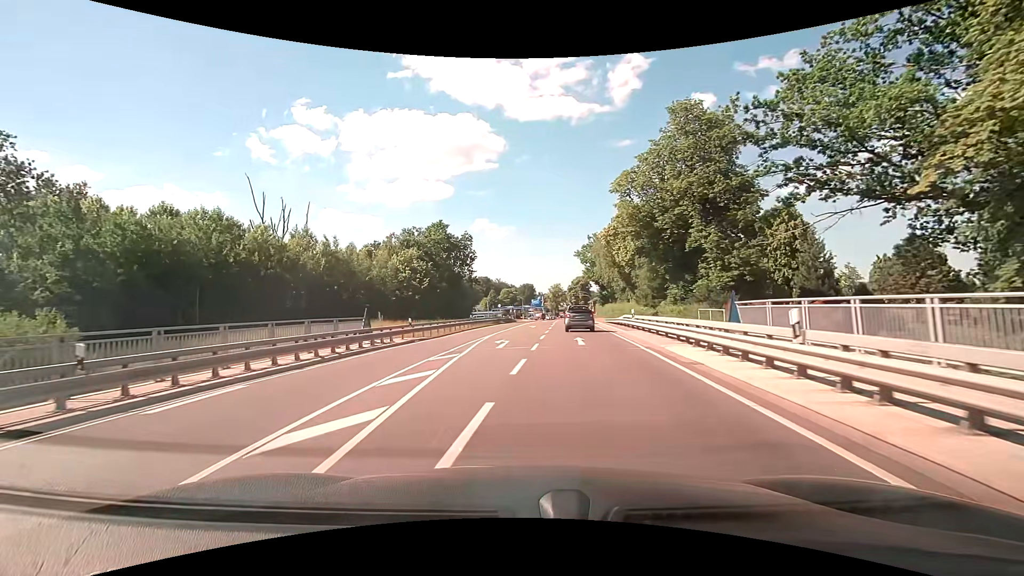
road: secondary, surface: asphalt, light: Day
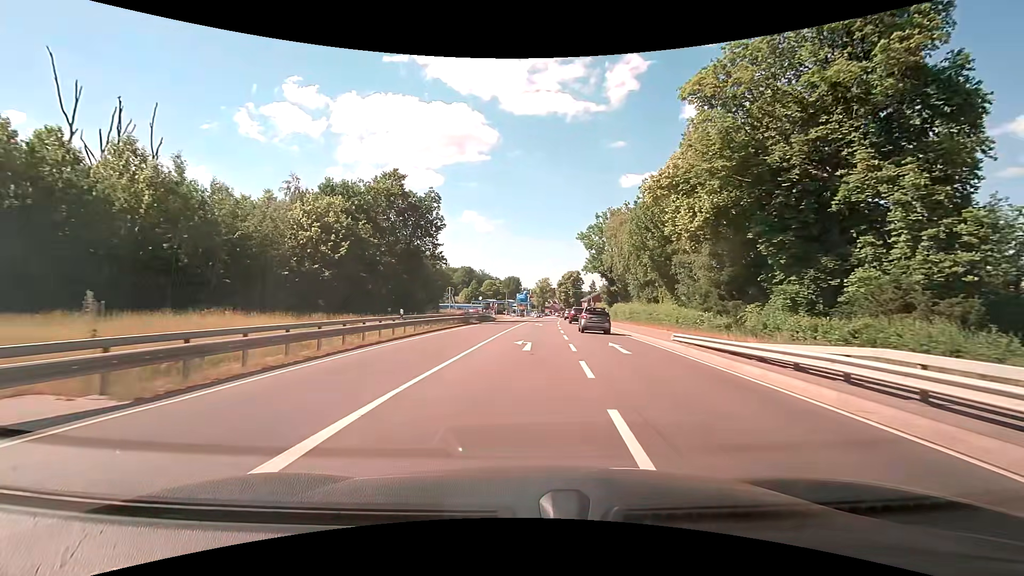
(-0.2, +24.1) m; +1°
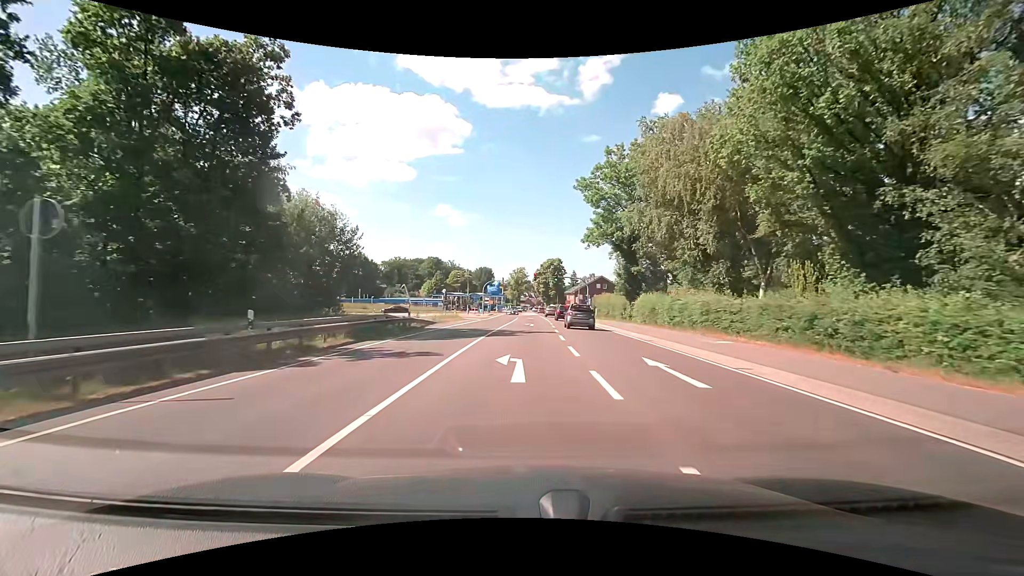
(+1.0, +31.9) m; +3°
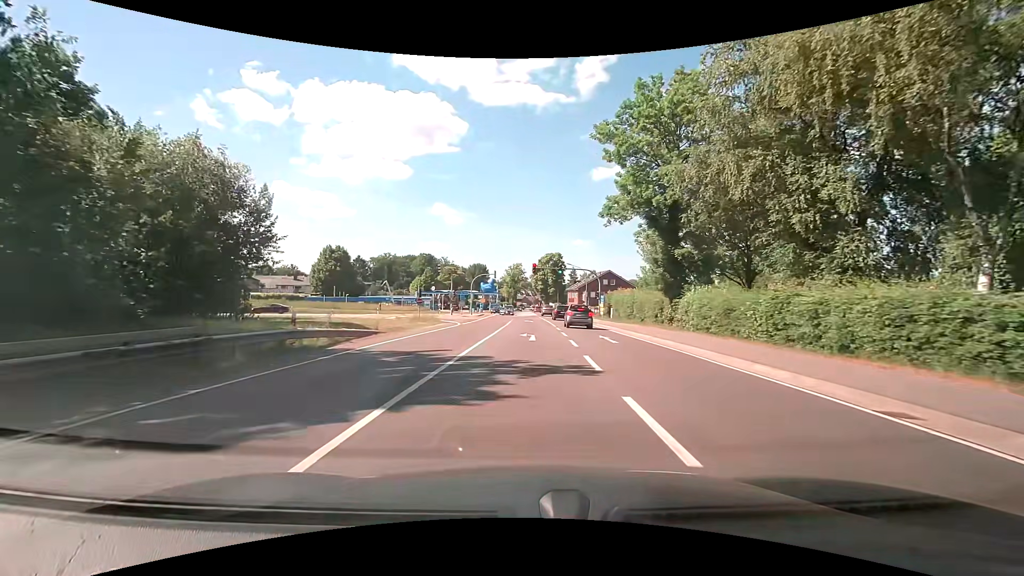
(0.0, +14.6) m; 0°
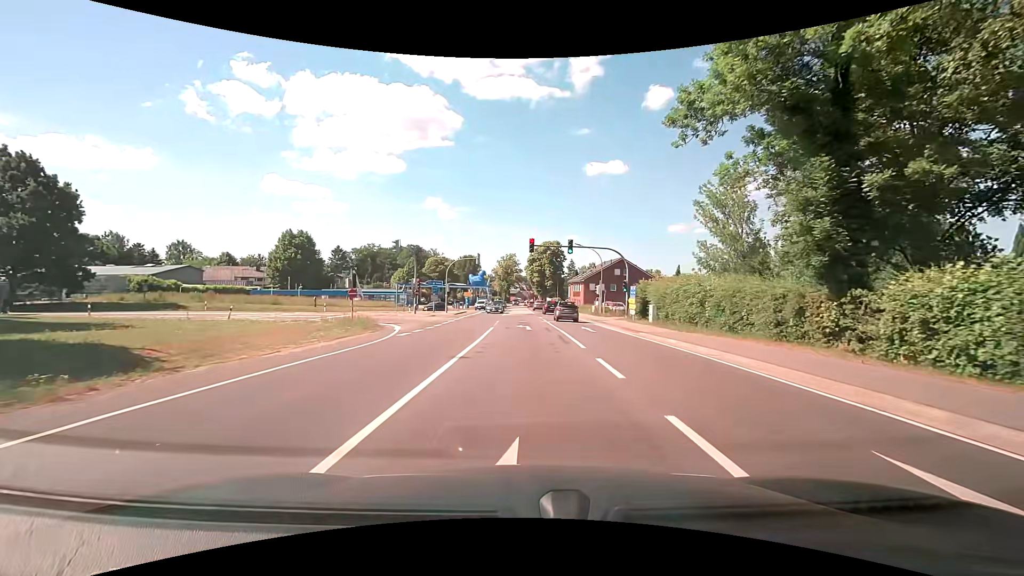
(+0.1, +18.7) m; 0°
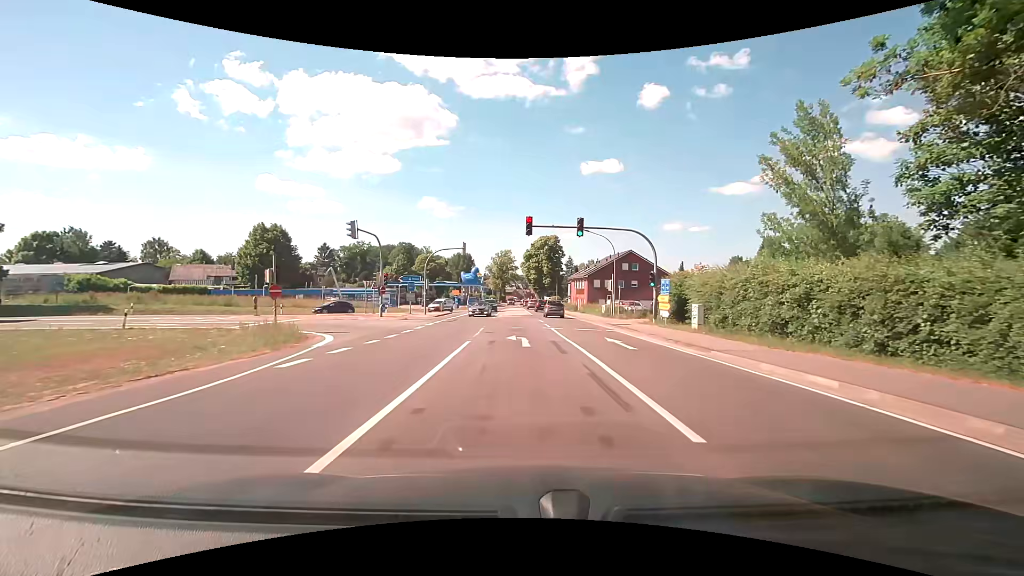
(+0.1, +9.7) m; +1°
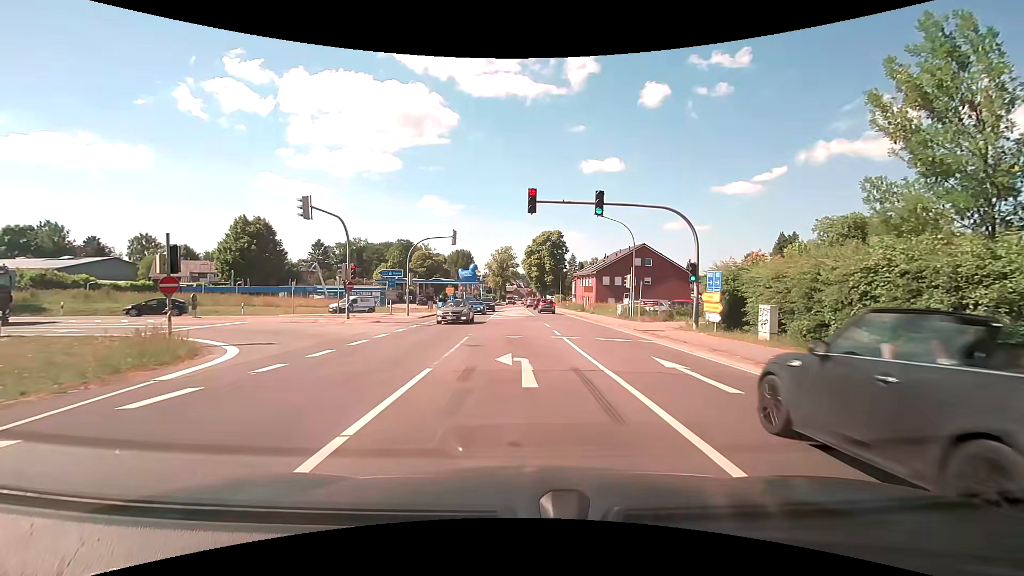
(0.0, +7.0) m; 0°
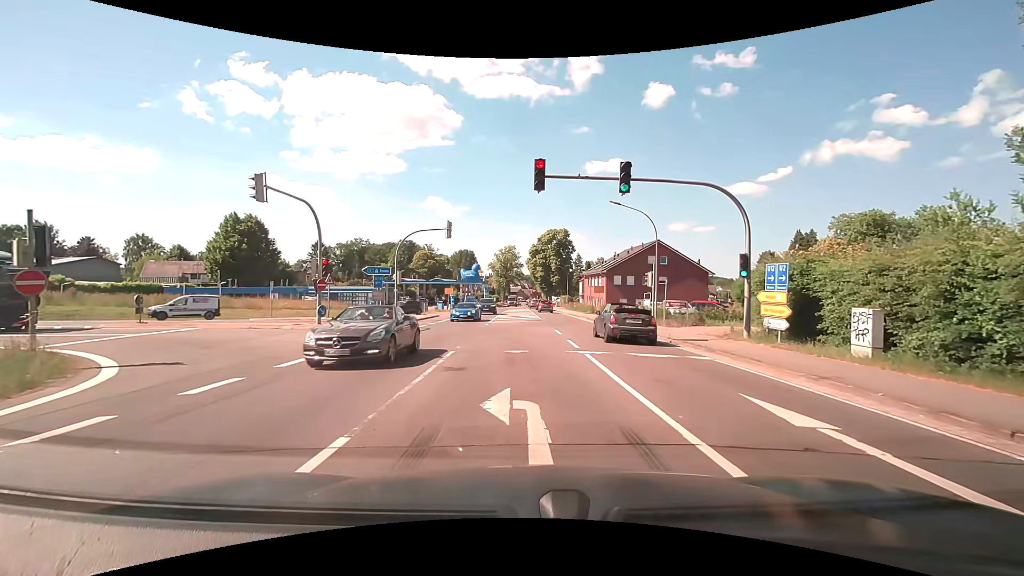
(-0.1, +4.8) m; -1°
(0, +10) (-1, +20) (-6, +28) (-15, +32) (-25, +31) (-35, +30) (-45, +30) (-55, +29) (-65, +29) (-75, +28) m
